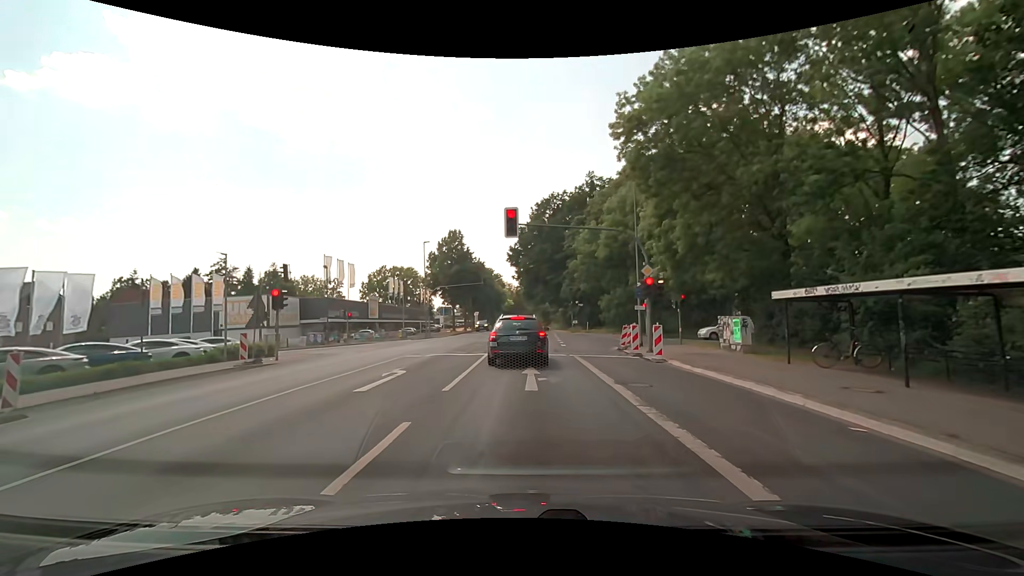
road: secondary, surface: asphalt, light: Day
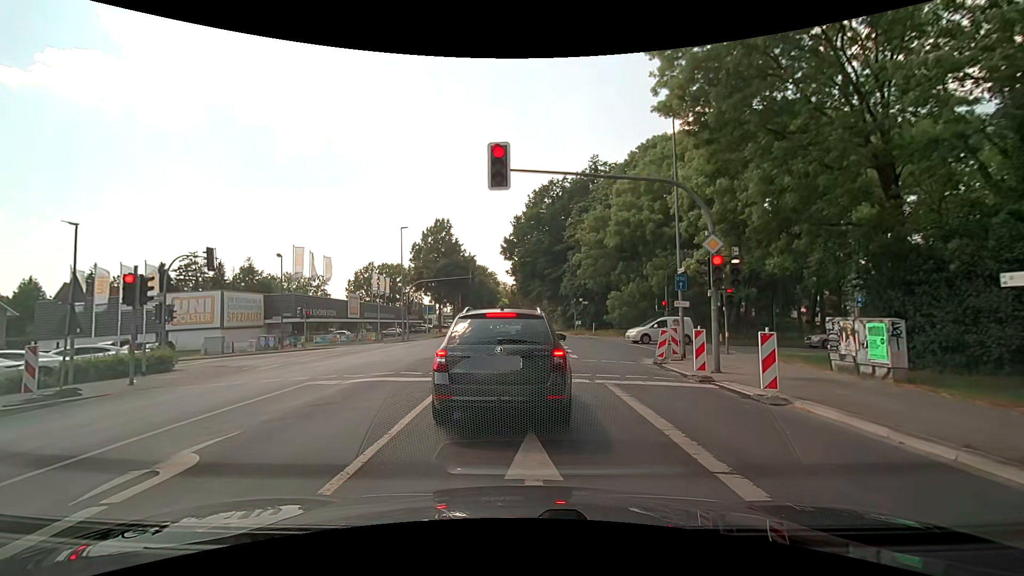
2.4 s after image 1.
(+0.1, +7.6) m; -1°
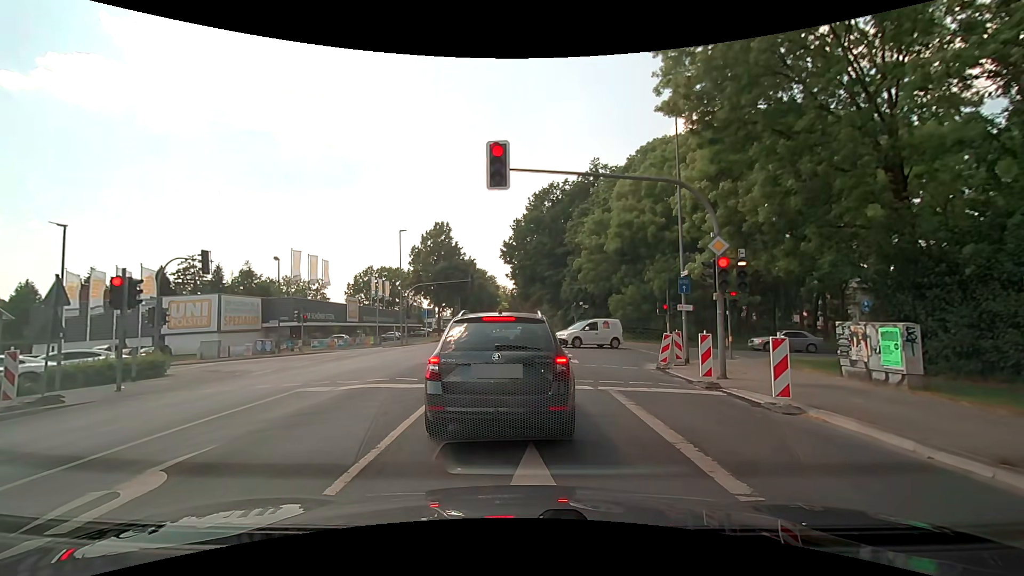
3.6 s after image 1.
(0.0, +0.4) m; 0°
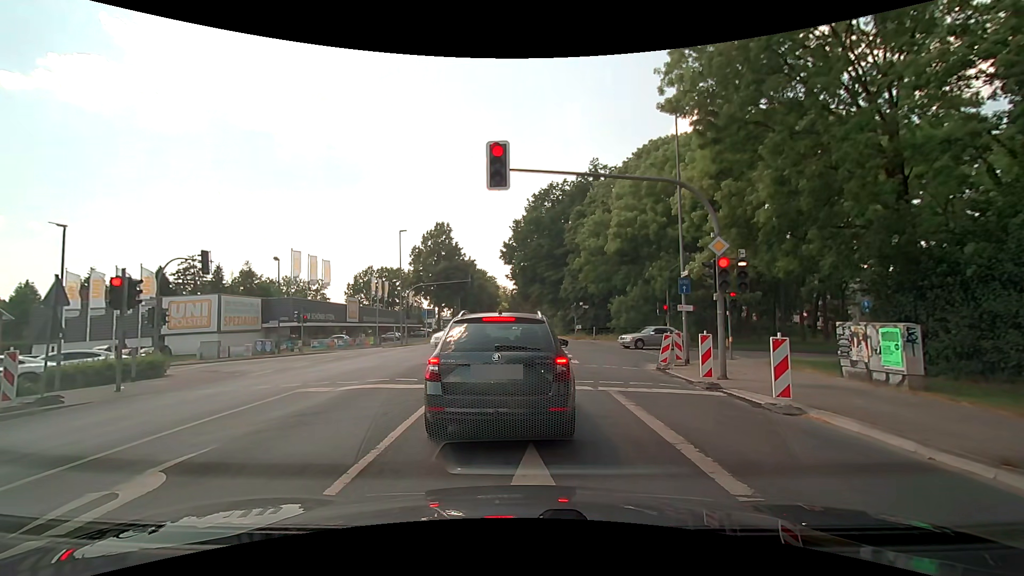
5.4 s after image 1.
(0.0, +0.1) m; 0°
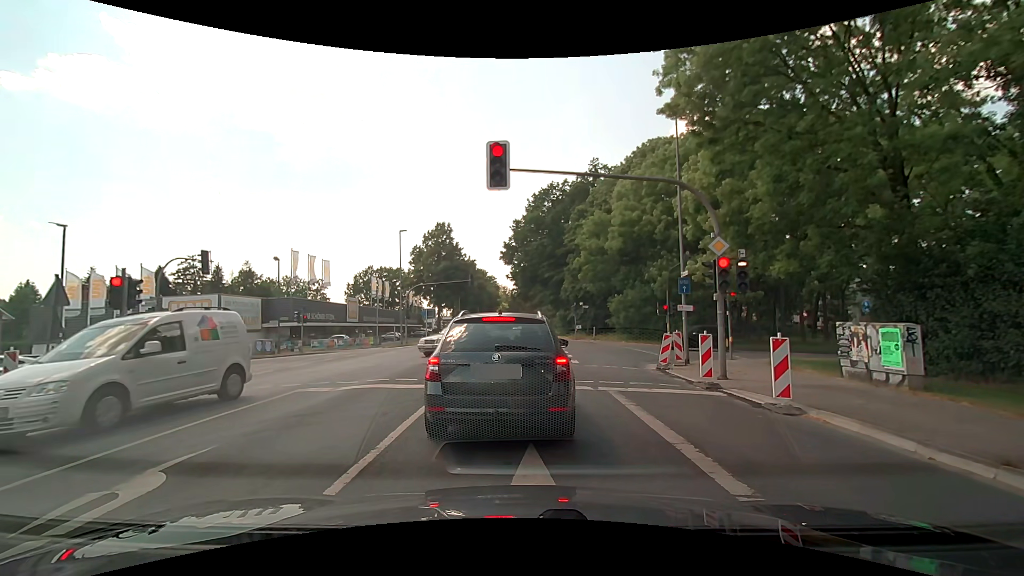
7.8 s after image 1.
(0.0, 0.0) m; 0°
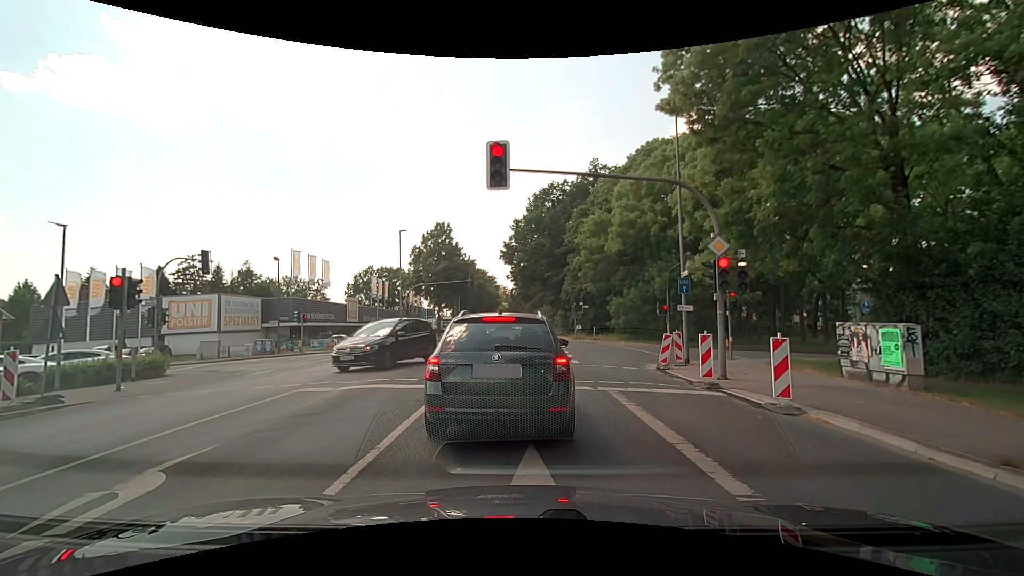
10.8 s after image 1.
(0.0, 0.0) m; 0°
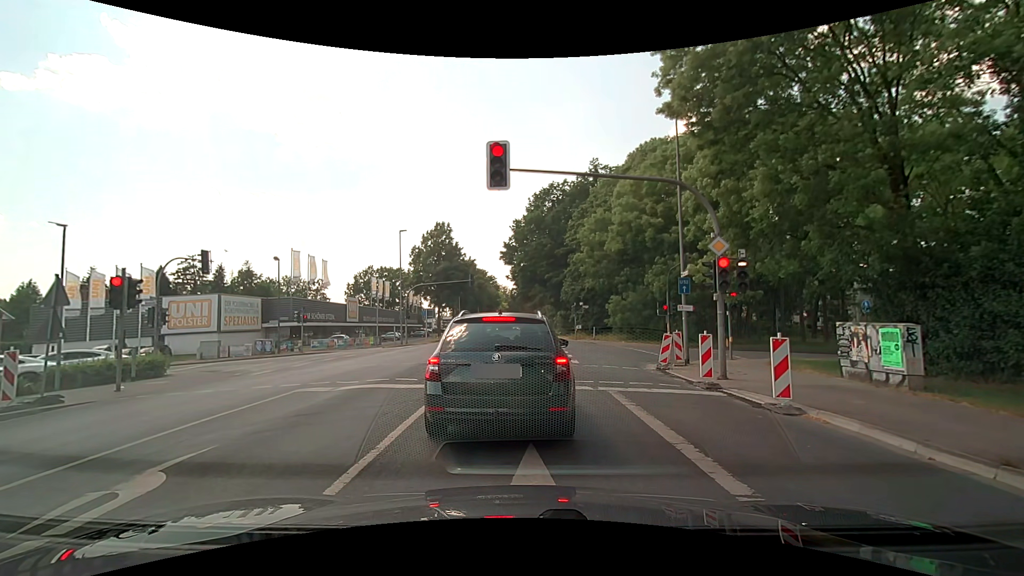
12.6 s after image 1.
(0.0, 0.0) m; 0°
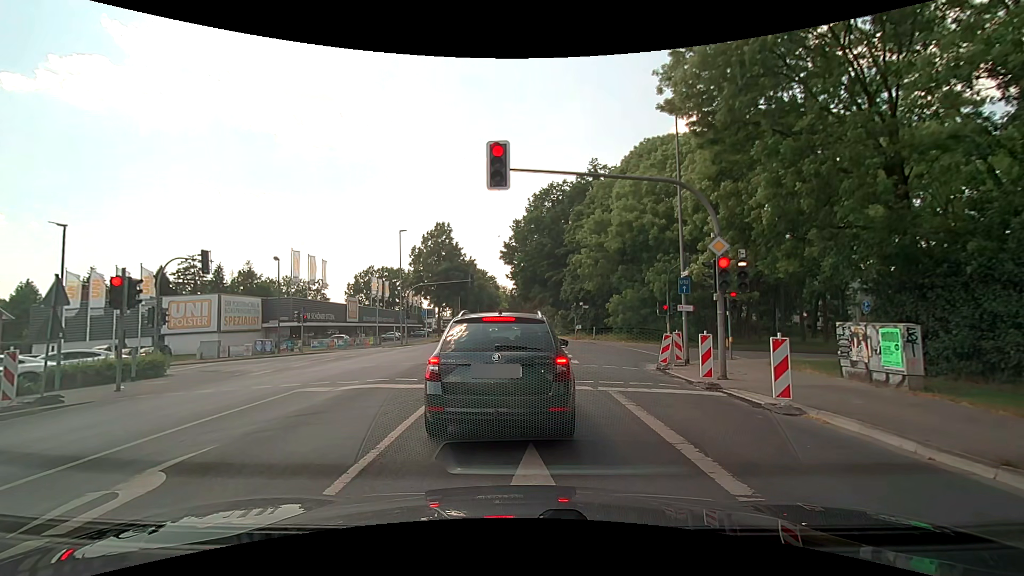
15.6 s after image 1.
(0.0, 0.0) m; 0°
(0, +10) (+1, +20) (+1, +30) (+1, +40) (+2, +50) (+2, +60) (+2, +70) (+2, +80) (+3, +90) (+3, +100) m
